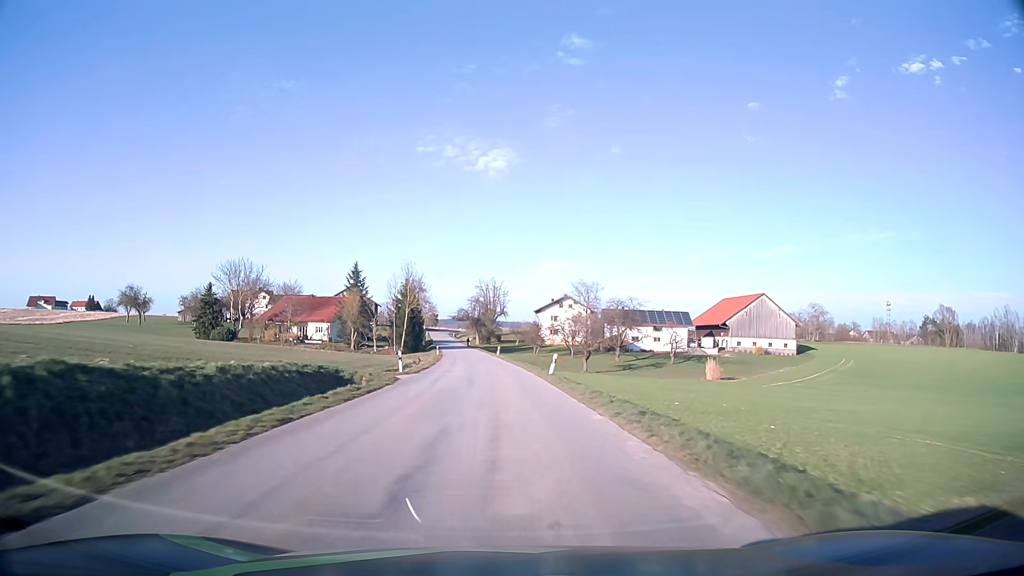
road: tertiary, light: Day
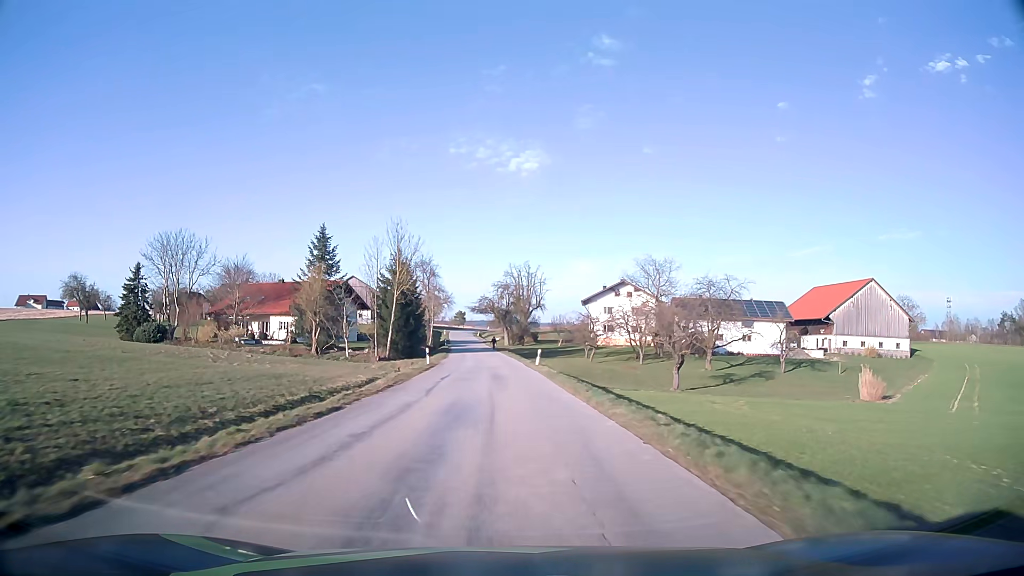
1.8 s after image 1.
(-0.6, +34.3) m; -2°
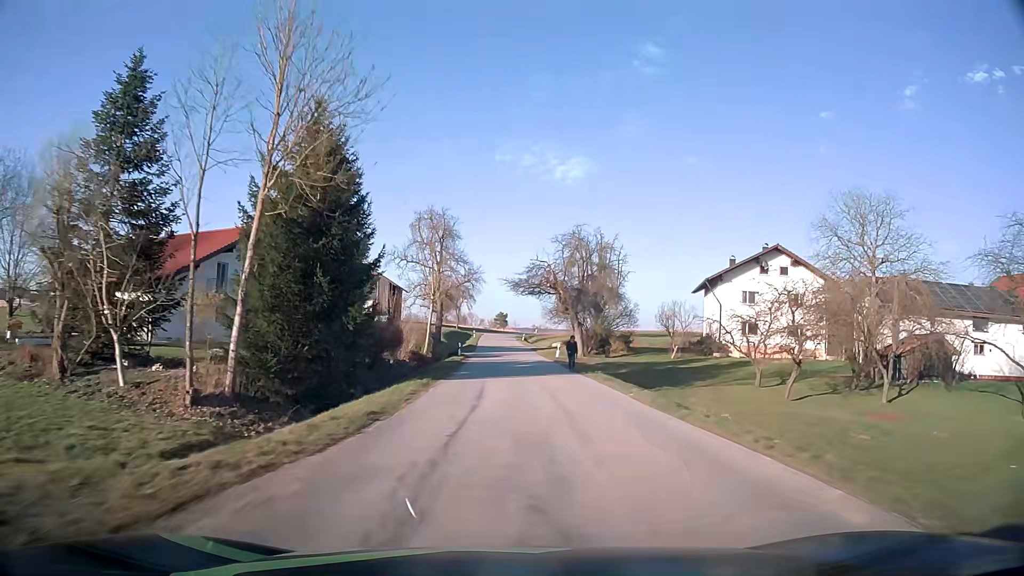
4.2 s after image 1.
(-2.1, +45.2) m; -4°
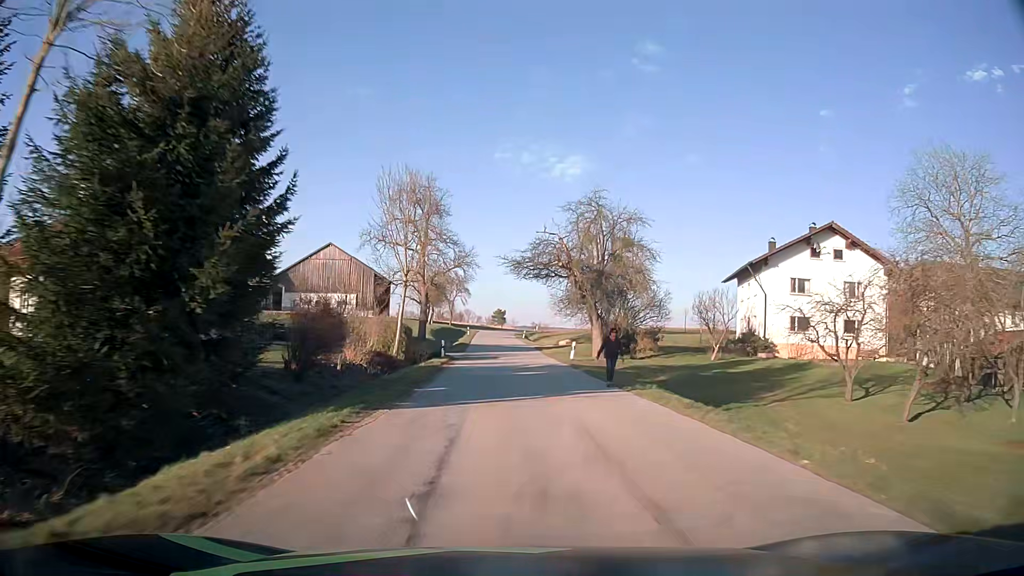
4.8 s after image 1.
(0.0, +11.1) m; 0°
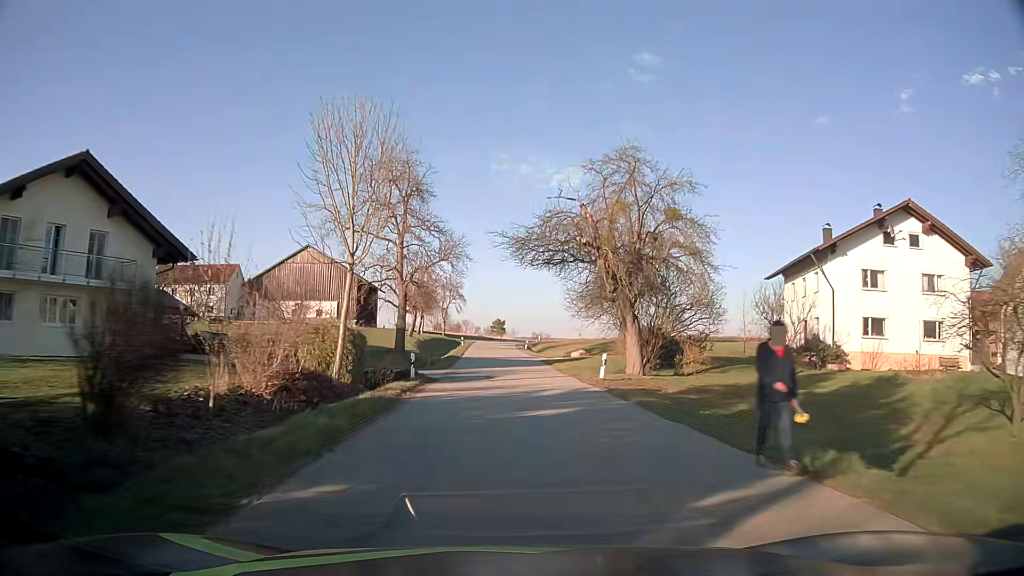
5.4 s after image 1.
(0.0, +11.1) m; 0°
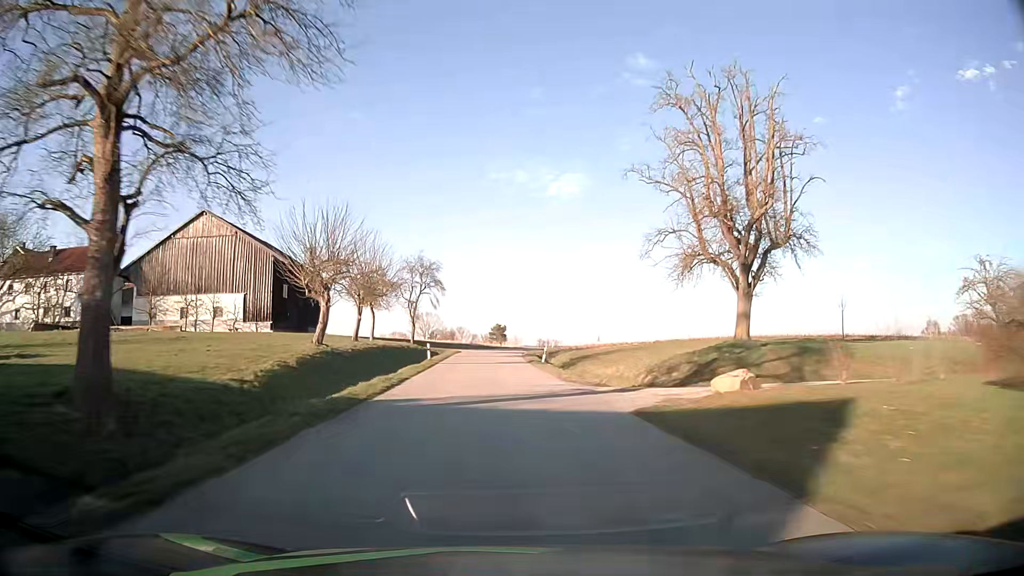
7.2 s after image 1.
(+0.1, +33.2) m; +1°
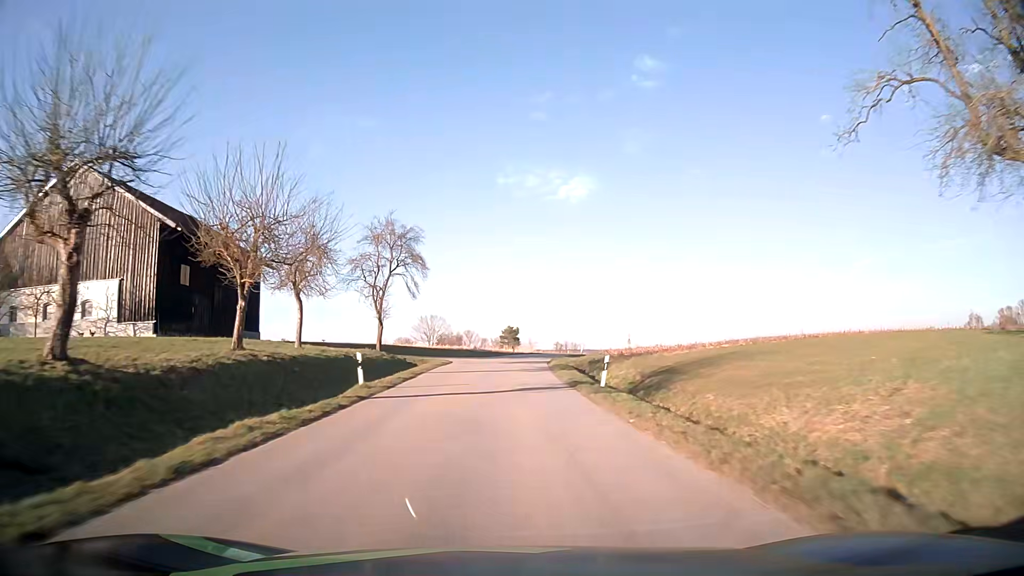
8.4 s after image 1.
(-0.4, +21.9) m; -2°
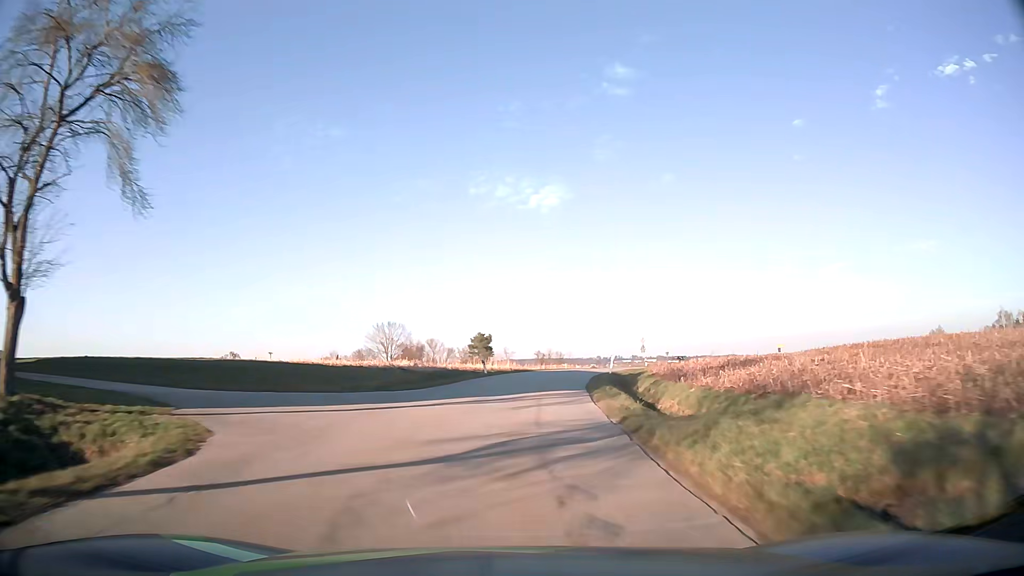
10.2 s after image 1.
(+0.2, +31.9) m; +2°
(0, +10) (+1, +20) (+2, +30) (+4, +40) (+6, +49) (+10, +59) (+13, +68) (+18, +77) (+23, +86) (+29, +93) m
